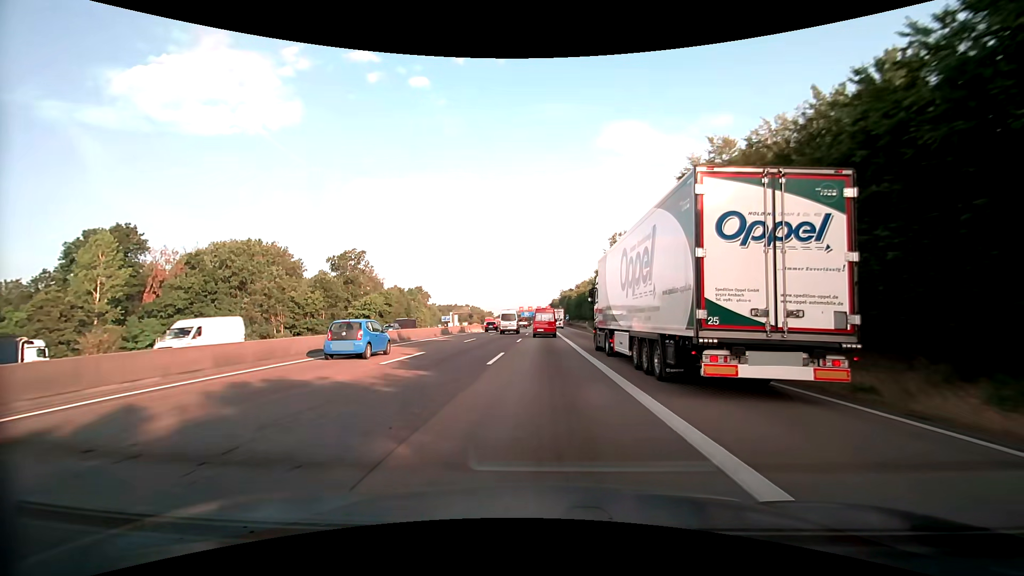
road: motorway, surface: asphalt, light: Day
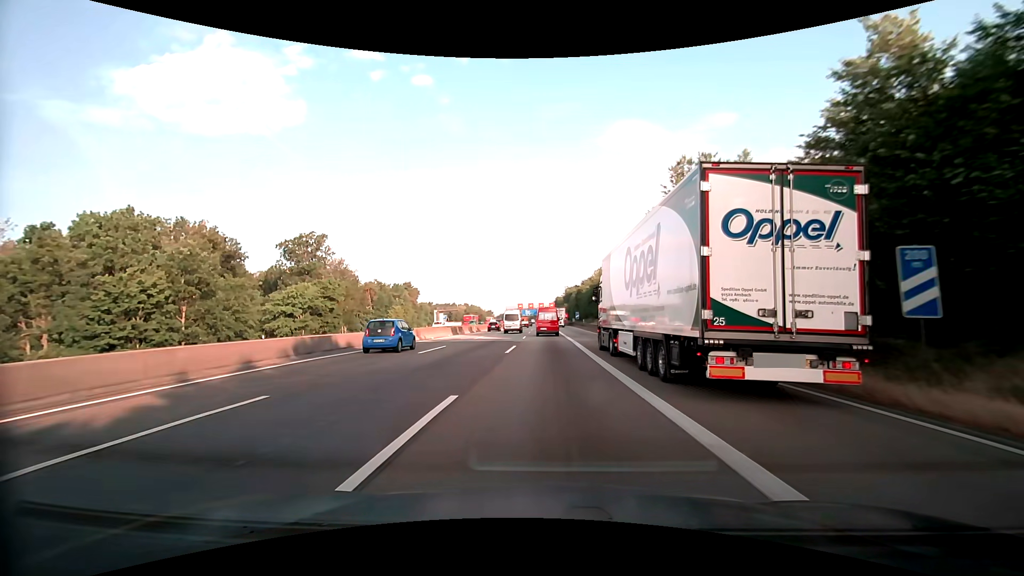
(-0.1, +30.9) m; 0°
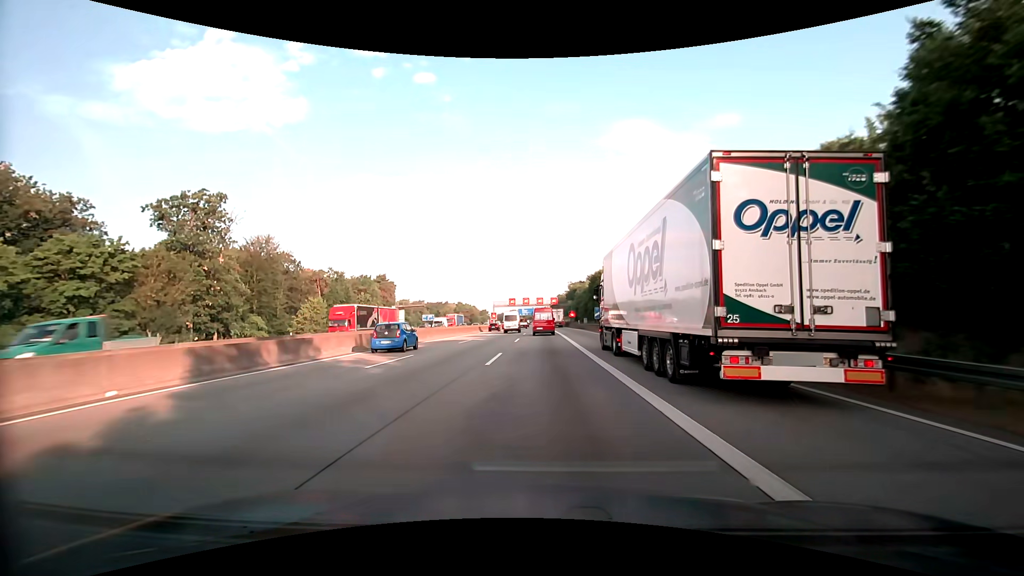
(0.0, +41.8) m; 0°
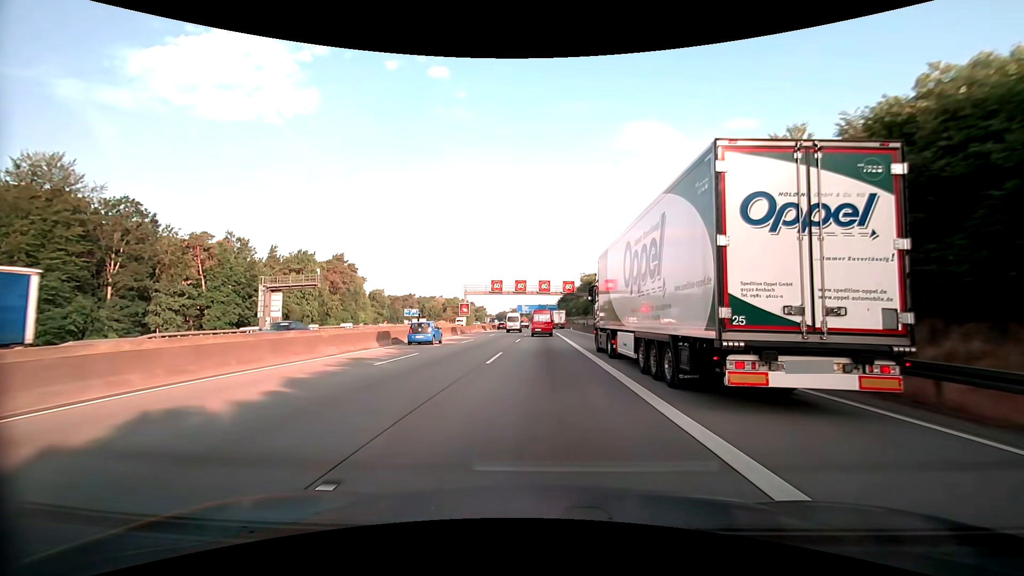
(-0.1, +53.3) m; 0°
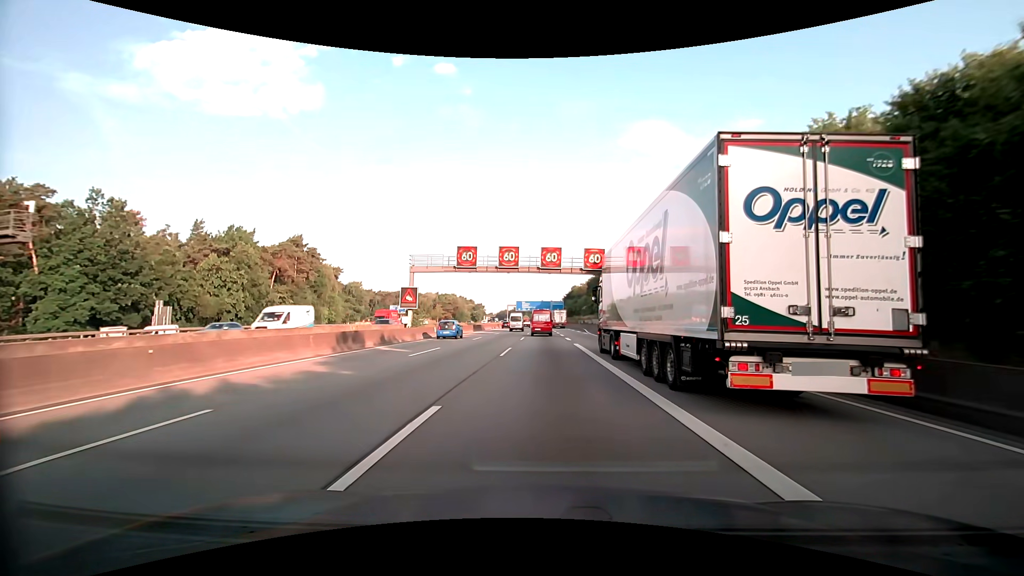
(-0.1, +32.5) m; 0°
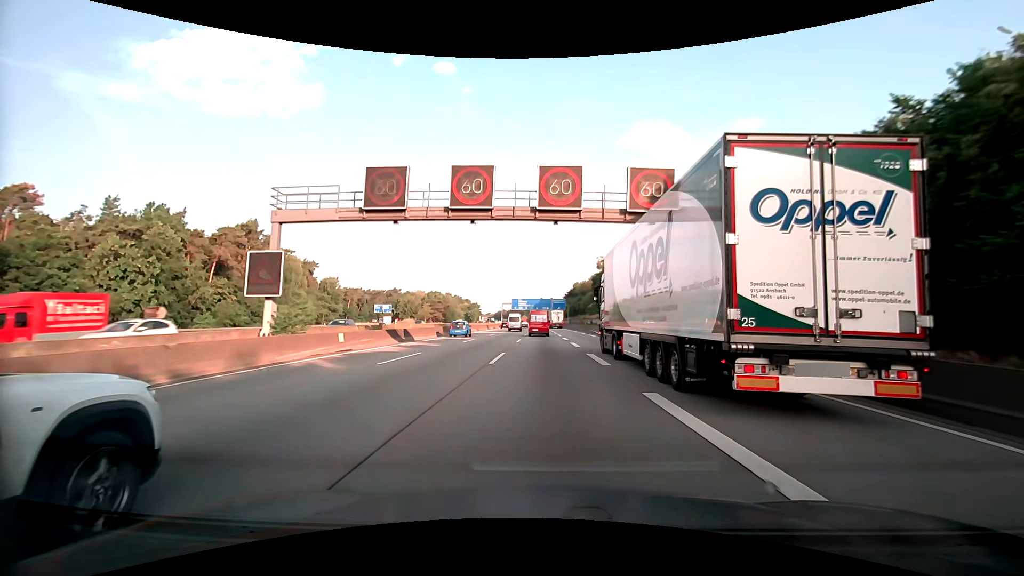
(0.0, +21.9) m; 0°
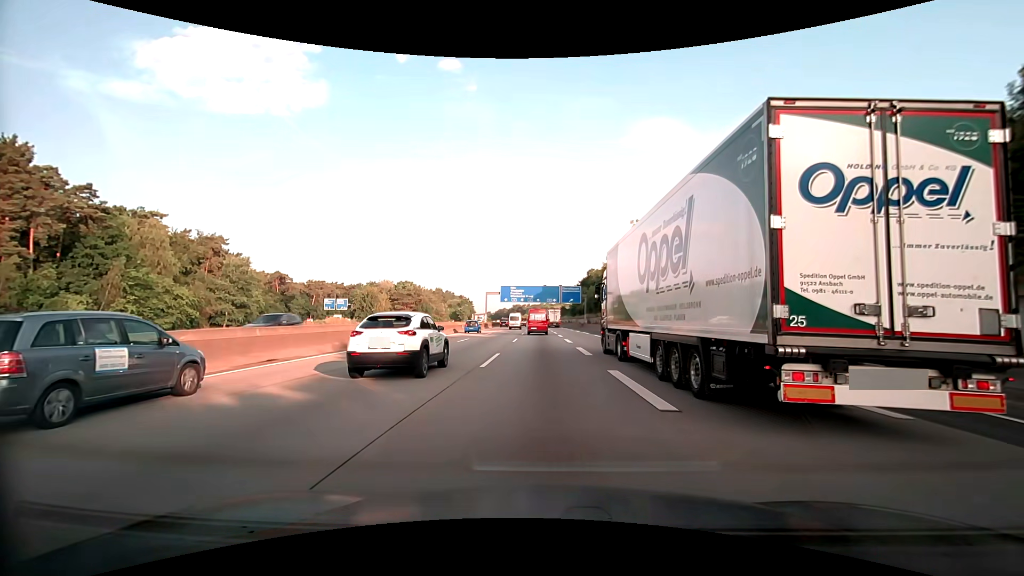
(-0.1, +55.6) m; 0°
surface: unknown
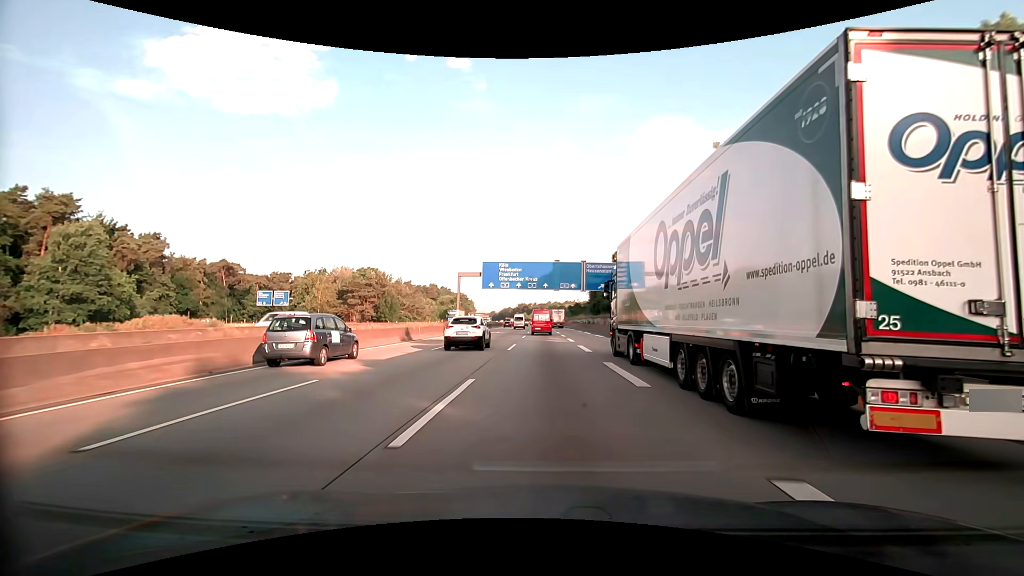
(-0.3, +45.3) m; -1°
(0, +10) (0, +20) (0, +30) (0, +40) (0, +50) (0, +60) (0, +70) (0, +80) (0, +90) (-1, +100) m
